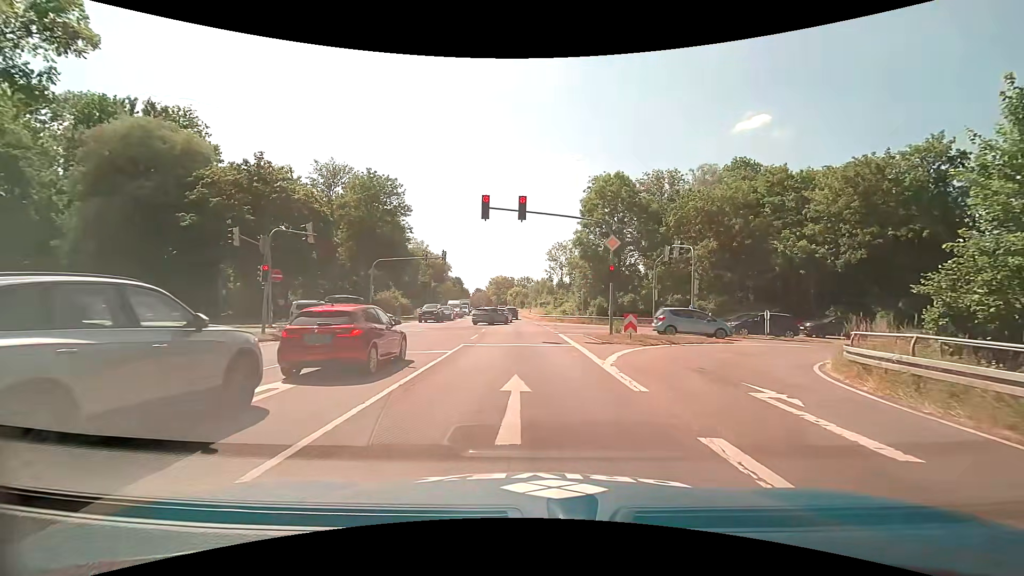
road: trunk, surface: asphalt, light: Day
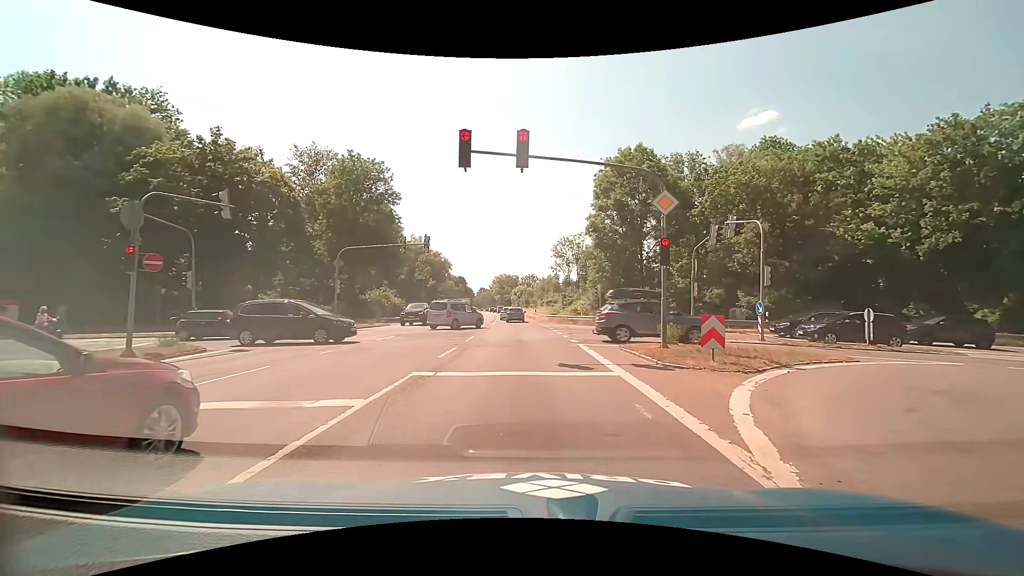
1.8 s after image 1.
(0.0, +8.3) m; -1°
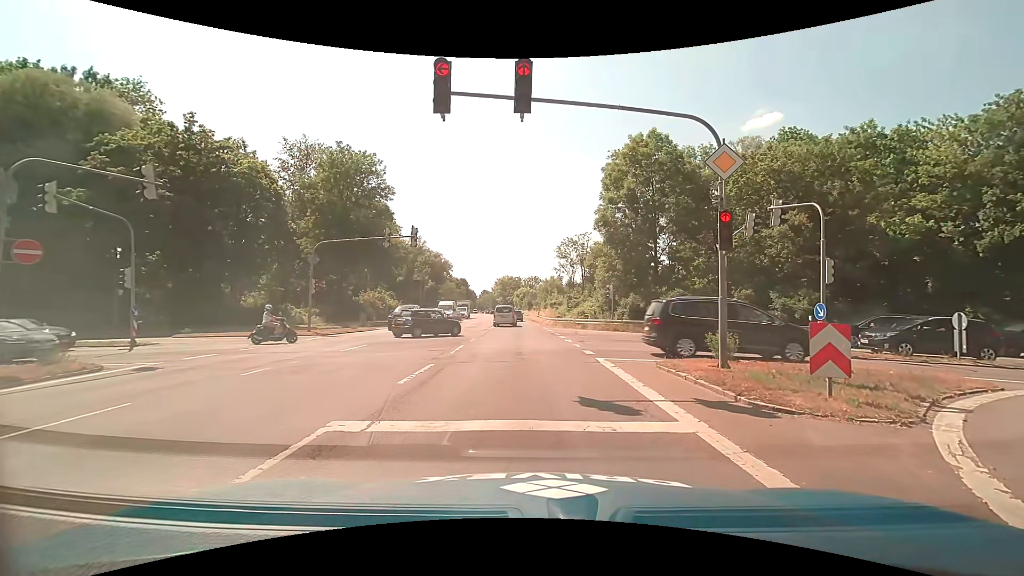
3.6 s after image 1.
(0.0, +4.1) m; 0°
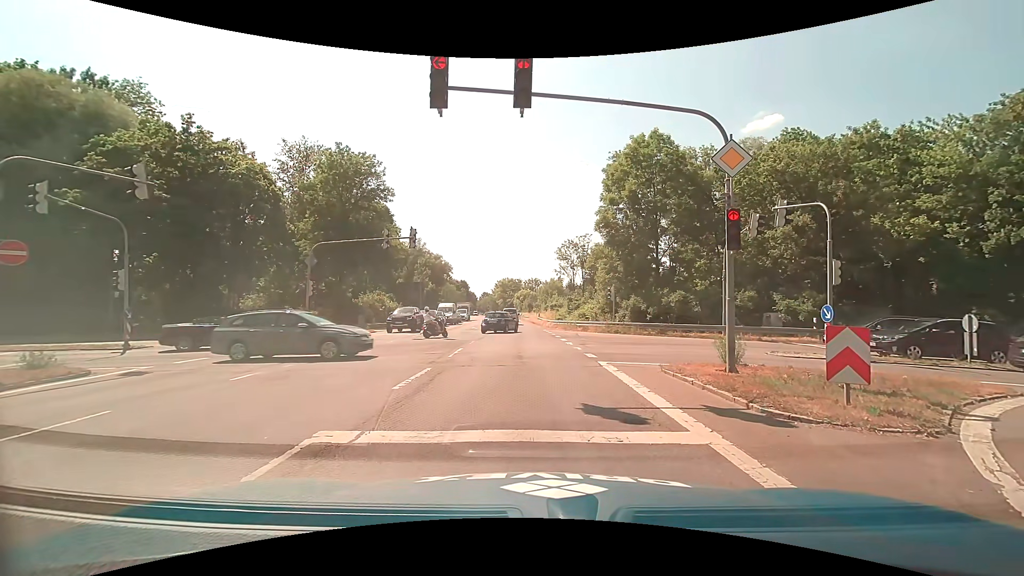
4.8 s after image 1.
(0.0, +0.4) m; 0°
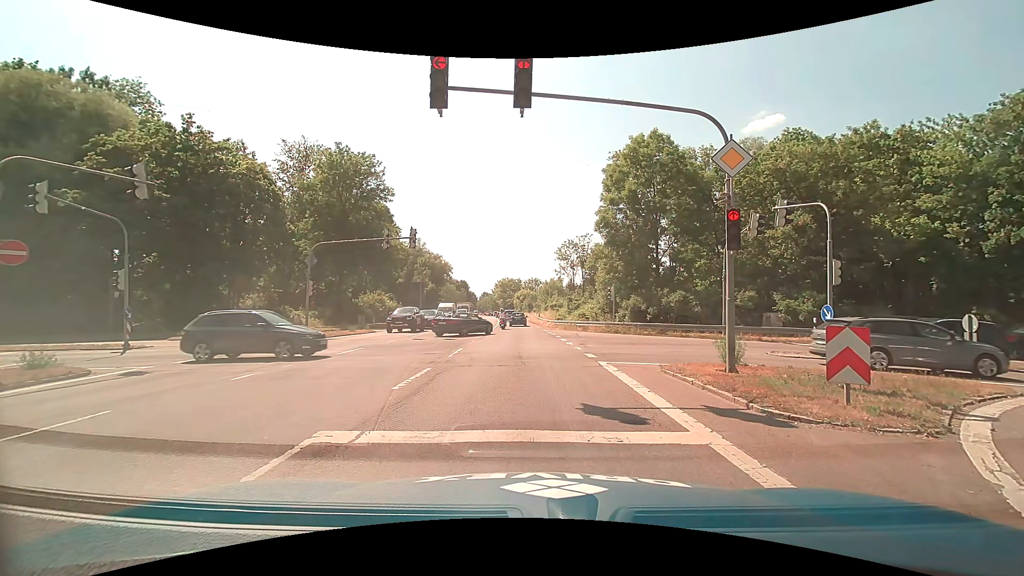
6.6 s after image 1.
(0.0, 0.0) m; 0°
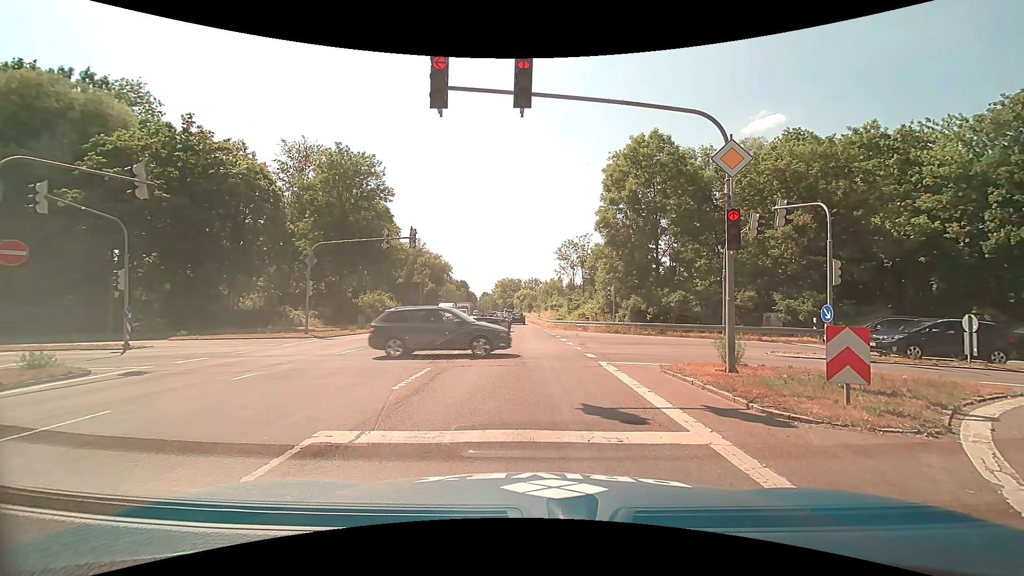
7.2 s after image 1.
(0.0, 0.0) m; 0°
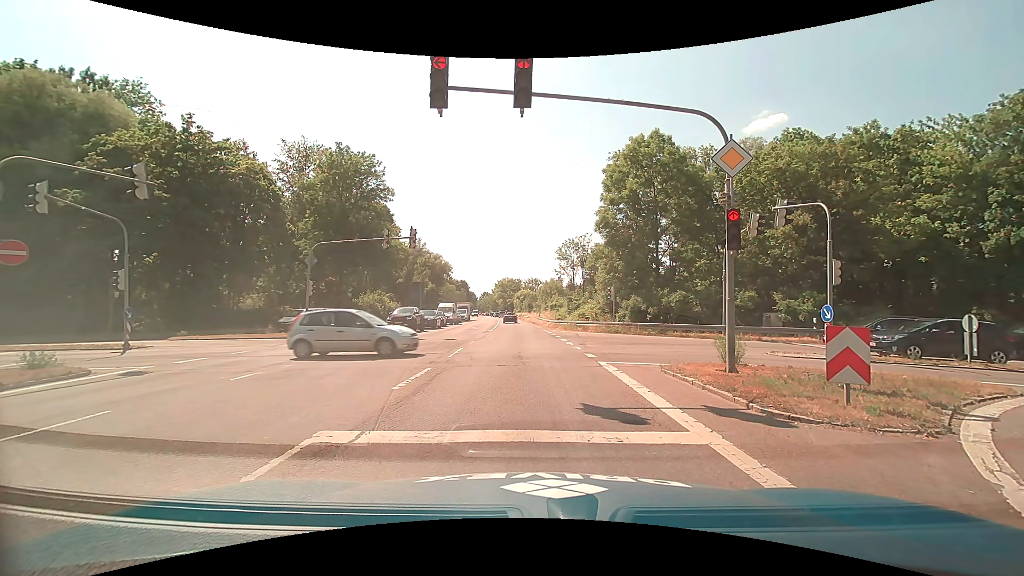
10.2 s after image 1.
(0.0, 0.0) m; 0°
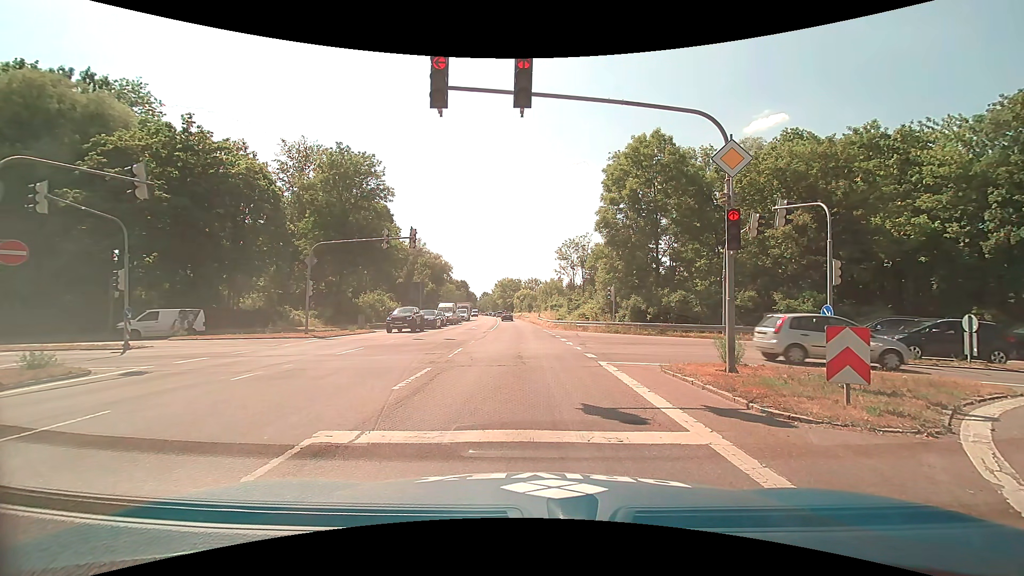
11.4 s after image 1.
(0.0, 0.0) m; 0°
(0, +10) (-1, +20) (-1, +30) (-2, +40) (-2, +50) (-3, +60) (-3, +70) (-4, +80) (-5, +90) (-5, +100) m
